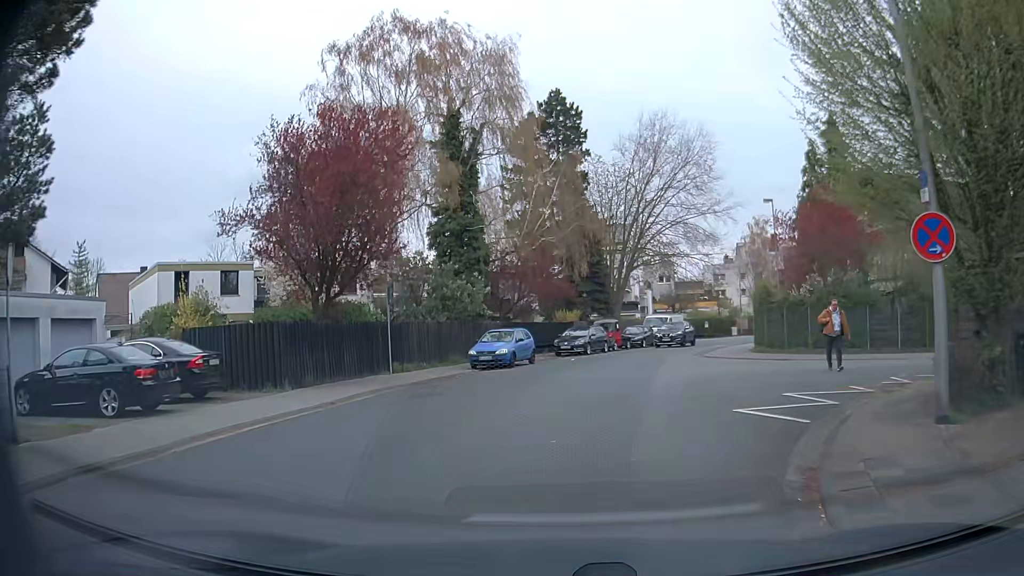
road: residential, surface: asphalt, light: Day
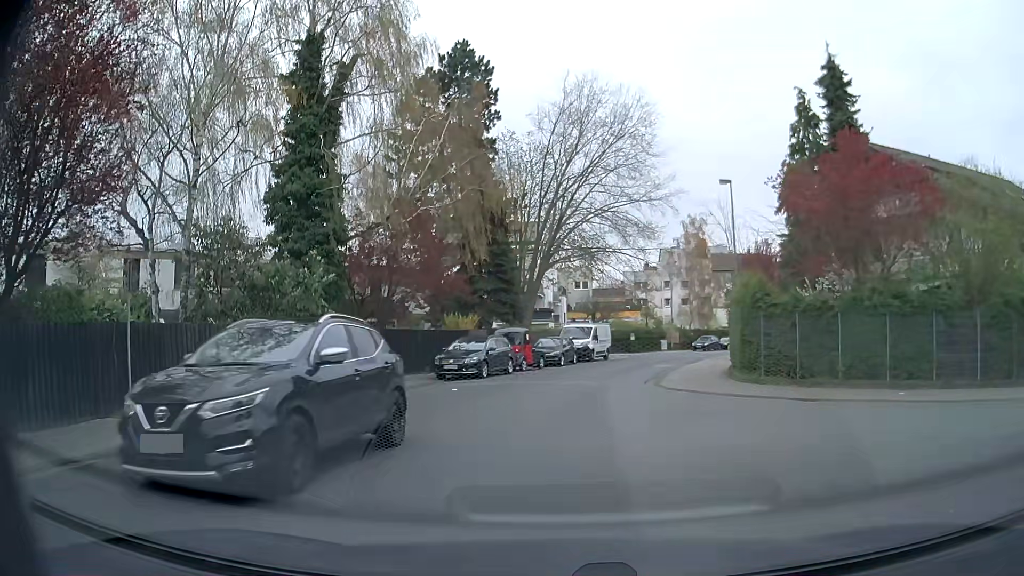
(+0.4, +10.5) m; +6°
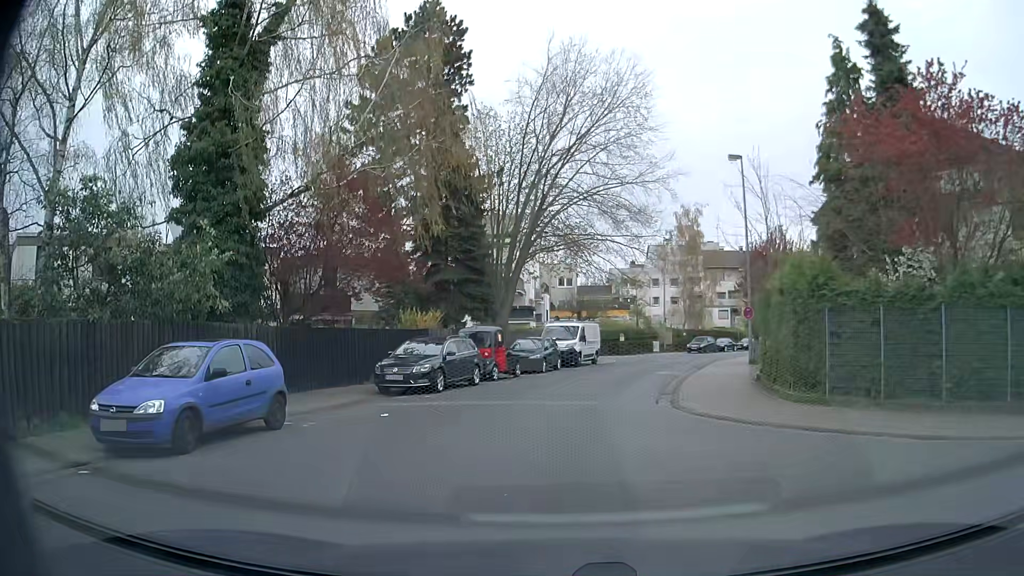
(+0.1, +5.9) m; +2°
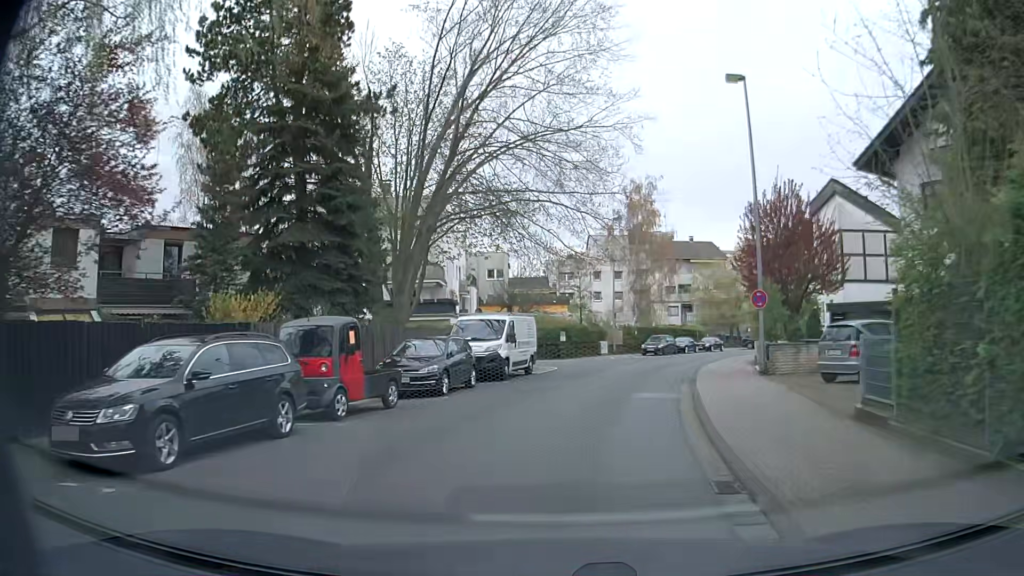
(+0.3, +11.1) m; +4°
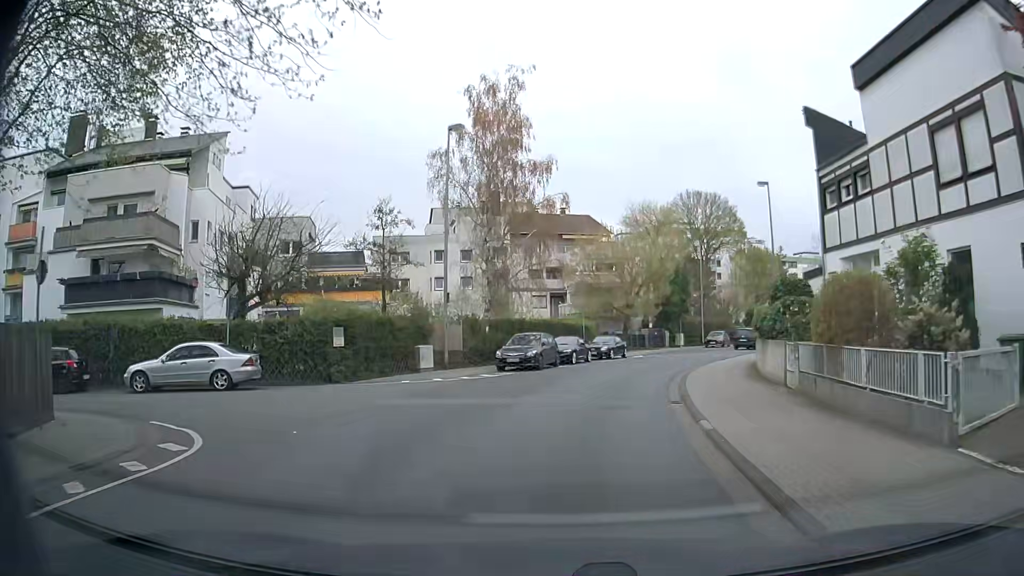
(+2.7, +22.5) m; +14°
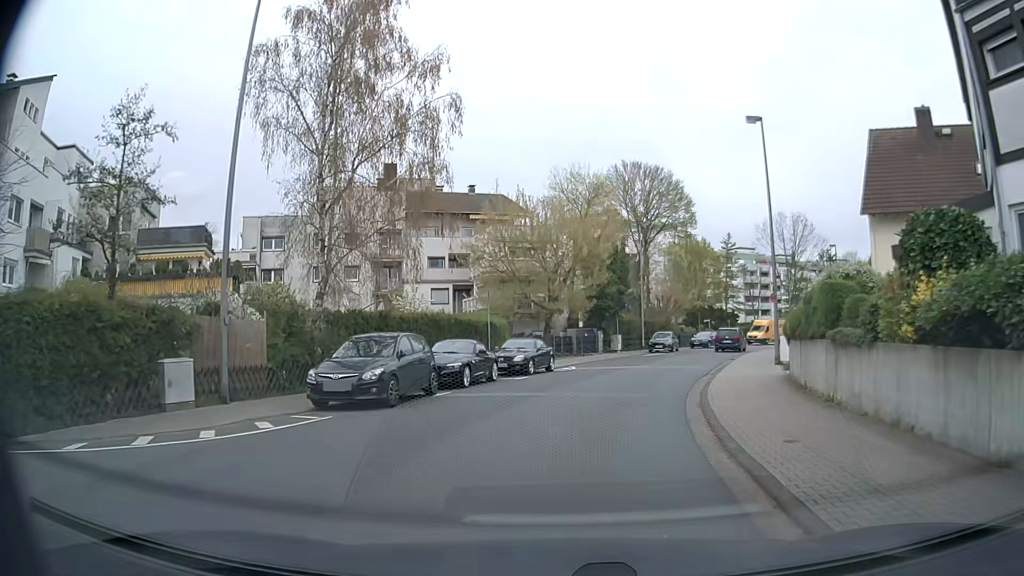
(+0.5, +13.4) m; +6°
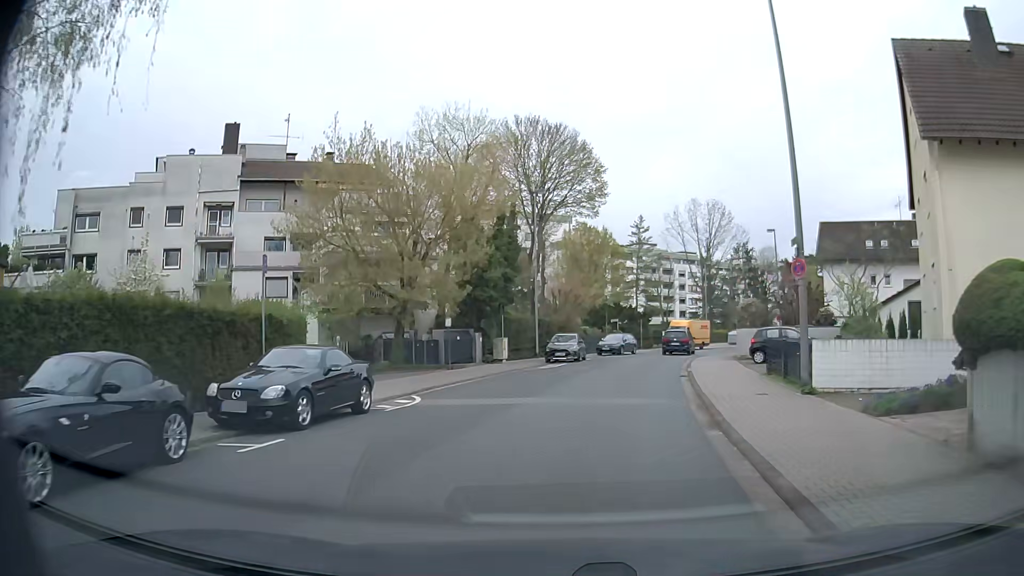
(+0.9, +13.3) m; +8°
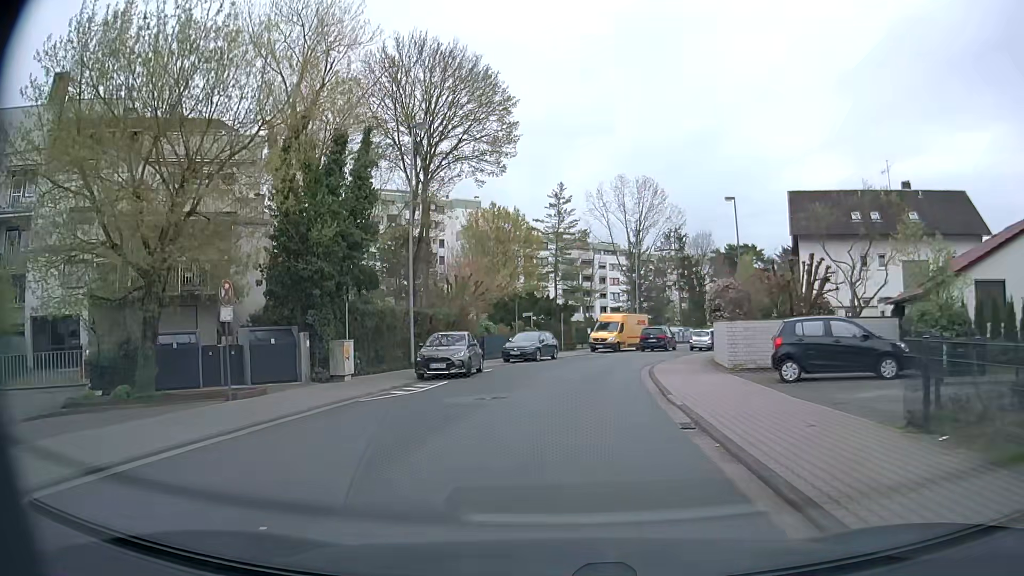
(+1.1, +13.3) m; +7°
(0, +10) (+1, +20) (+3, +30) (+6, +39) (+8, +49) (+13, +58) (+17, +67) (+23, +75) (+28, +84) (+34, +92) m
